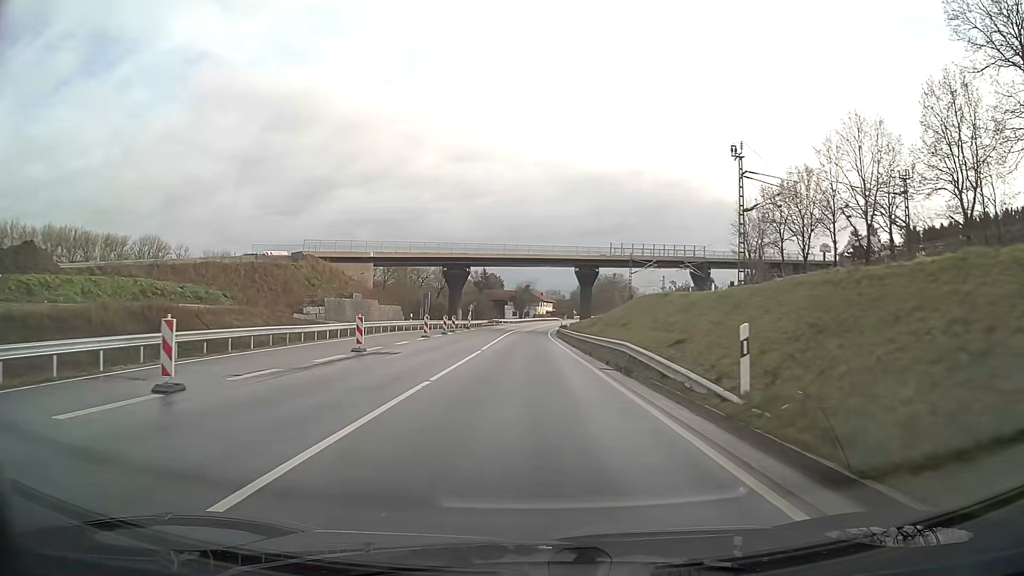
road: primary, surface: asphalt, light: Day
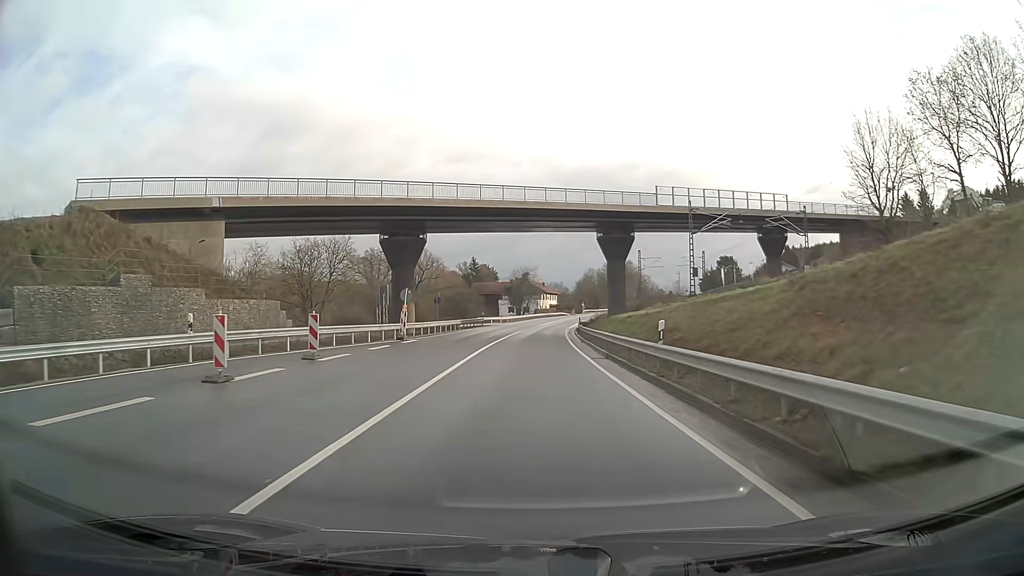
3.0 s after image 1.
(-0.1, +36.8) m; 0°
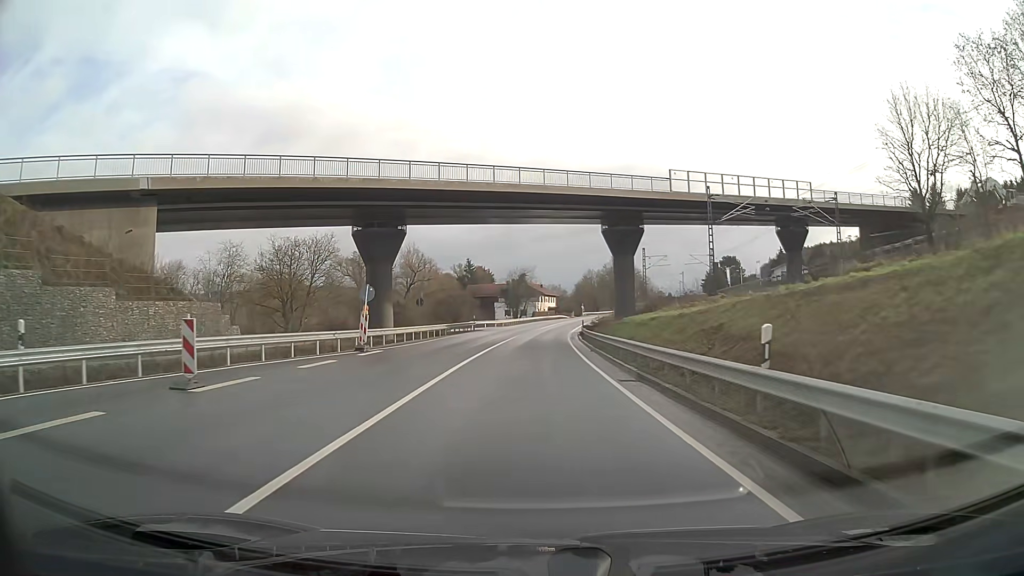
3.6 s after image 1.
(0.0, +7.4) m; 0°
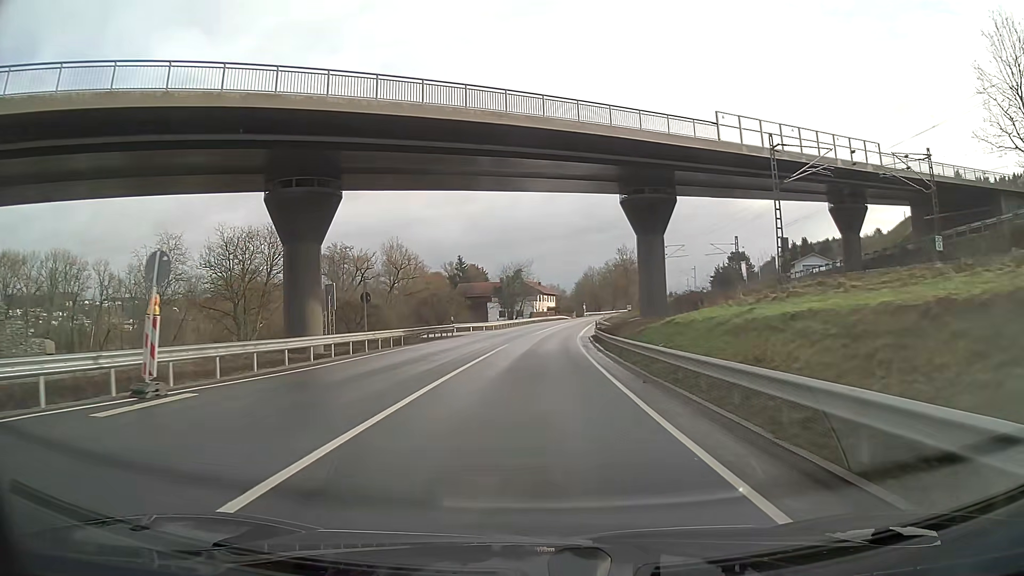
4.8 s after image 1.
(0.0, +15.1) m; 0°
(0, +10) (0, +20) (+1, +30) (+1, +40) (+2, +50) (+3, +60) (+4, +70) (+4, +80) (+6, +90) (+7, +100) m
